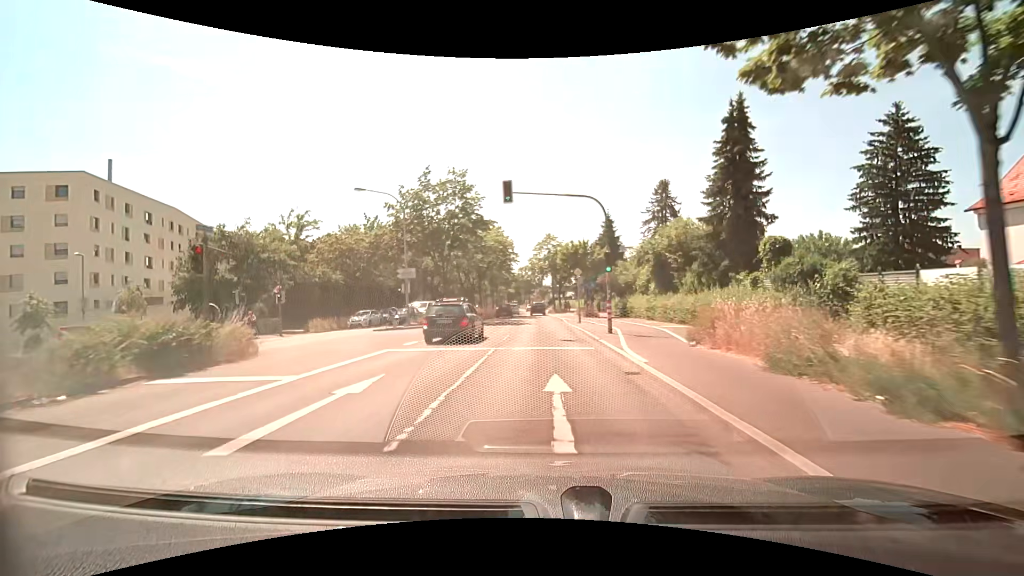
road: primary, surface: asphalt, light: Day
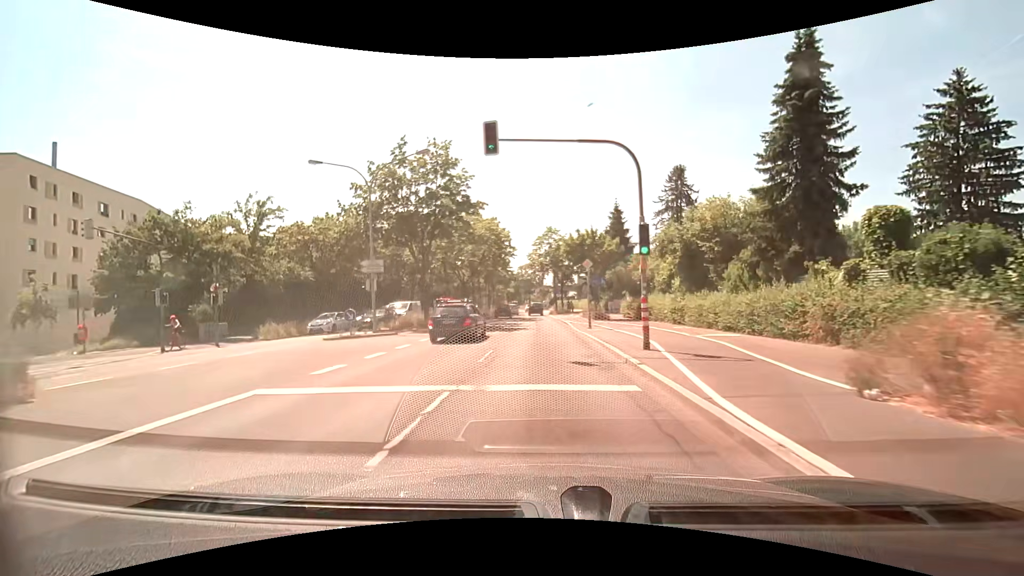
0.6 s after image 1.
(0.0, +6.9) m; 0°
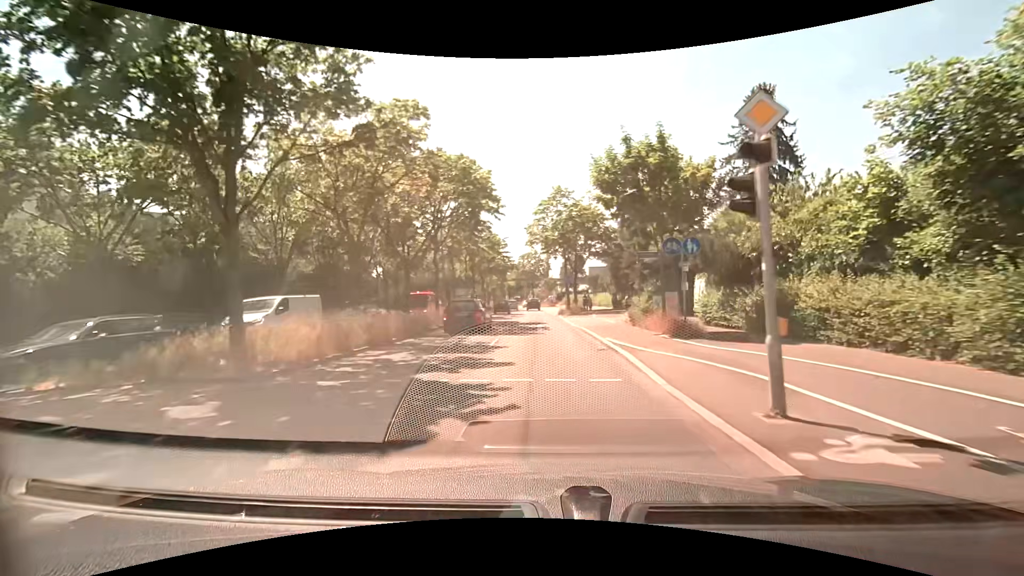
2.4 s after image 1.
(-0.1, +20.6) m; -1°
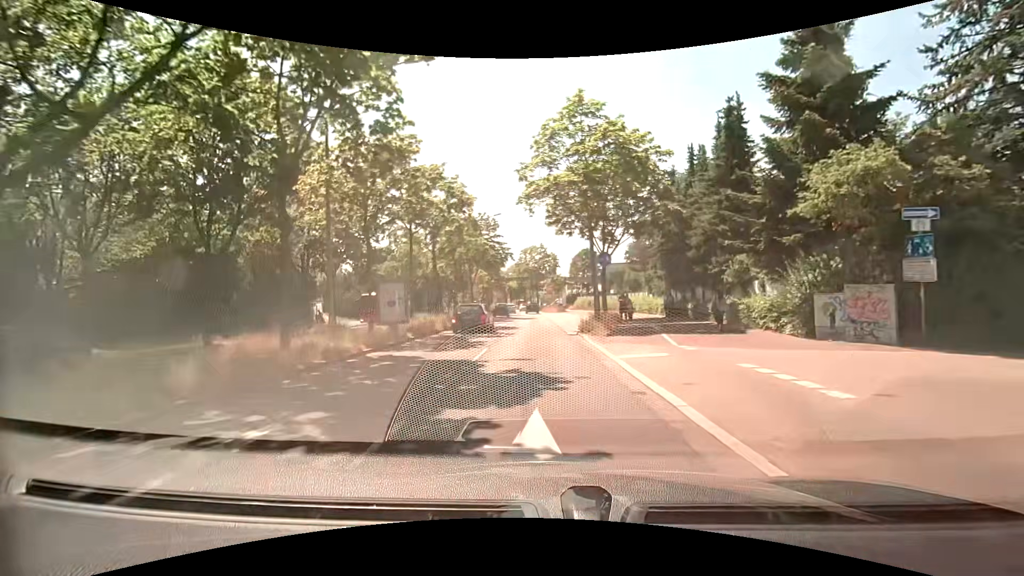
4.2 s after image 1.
(+0.1, +20.5) m; 0°
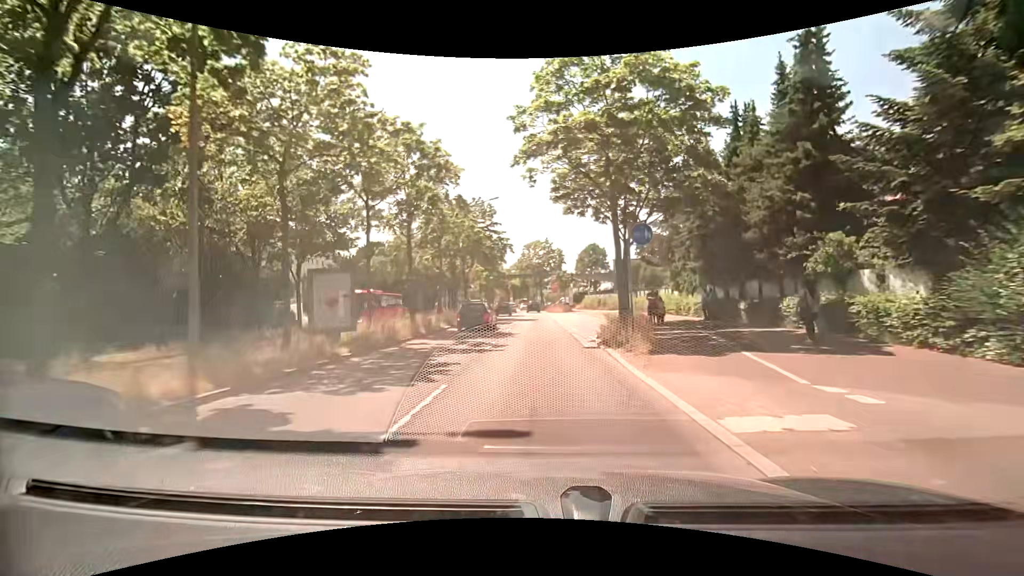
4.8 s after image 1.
(0.0, +6.8) m; 0°
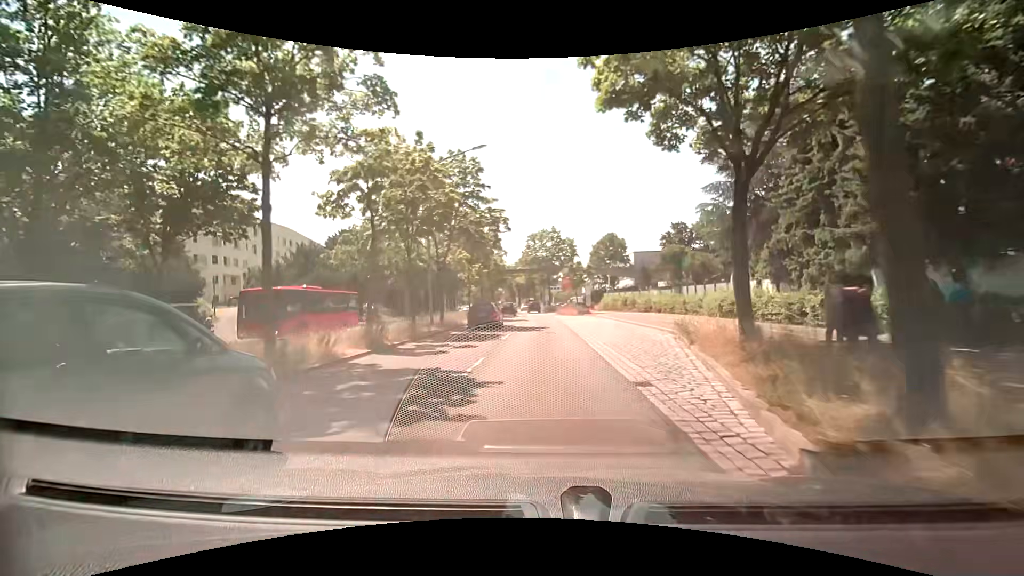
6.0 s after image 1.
(-0.3, +13.7) m; 0°
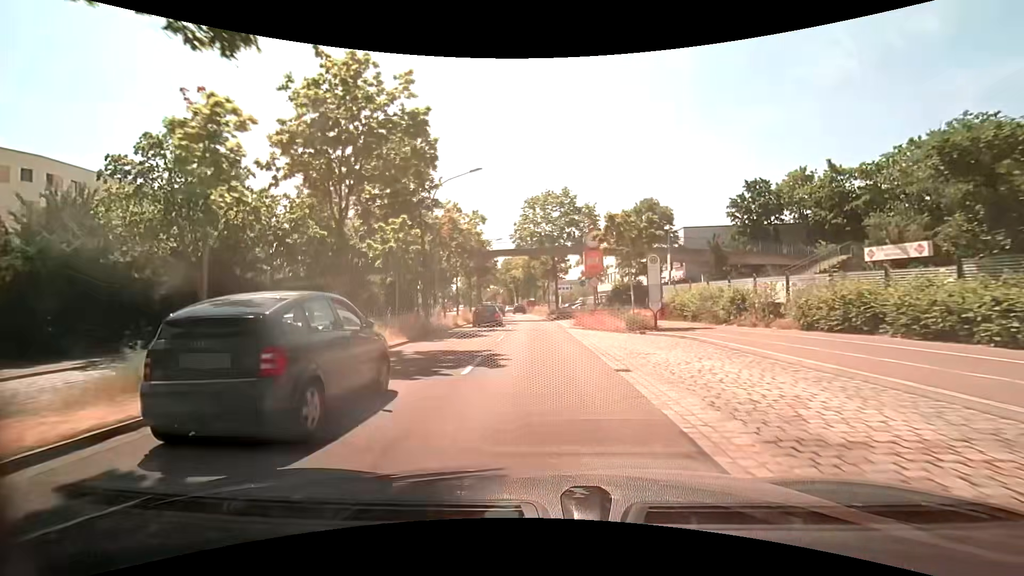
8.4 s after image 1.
(-0.6, +27.2) m; -2°
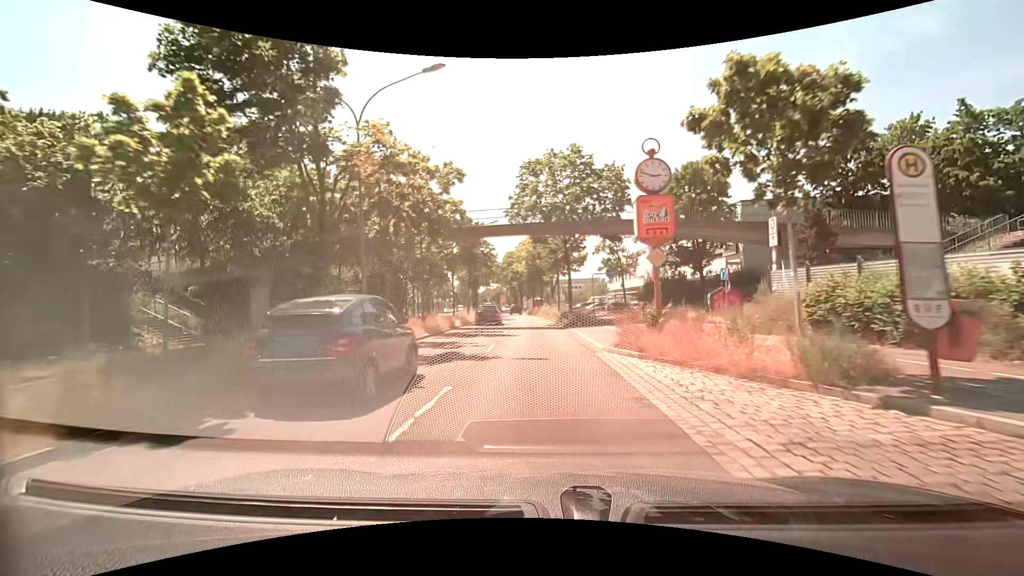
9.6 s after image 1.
(0.0, +13.6) m; 0°
